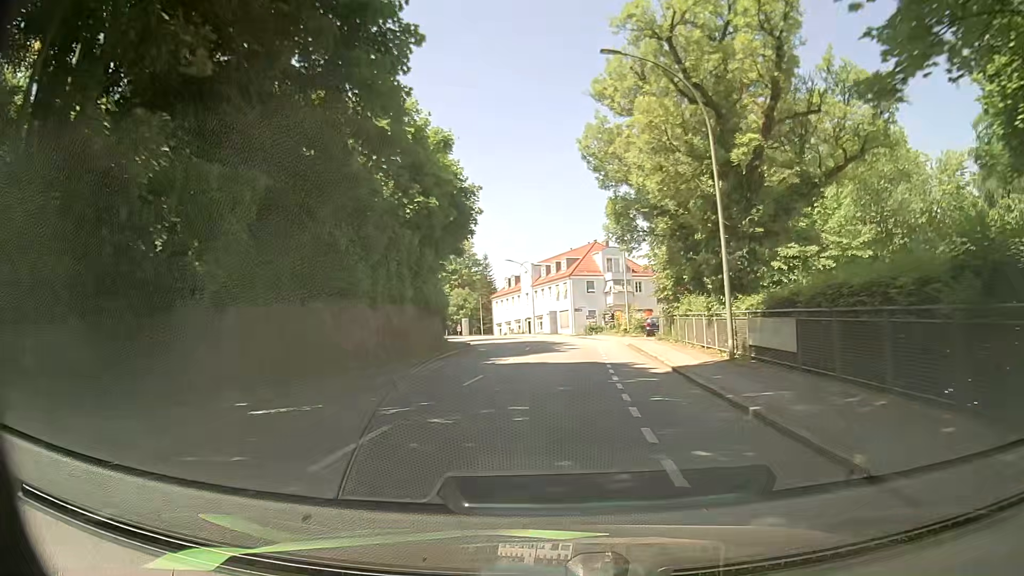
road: tertiary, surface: asphalt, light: Day
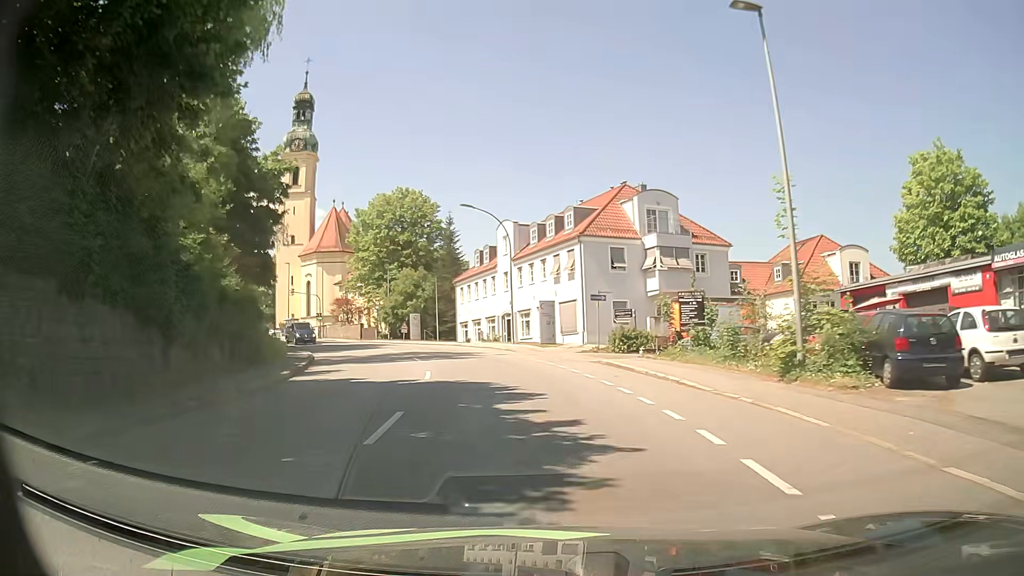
(+0.7, +36.0) m; 0°
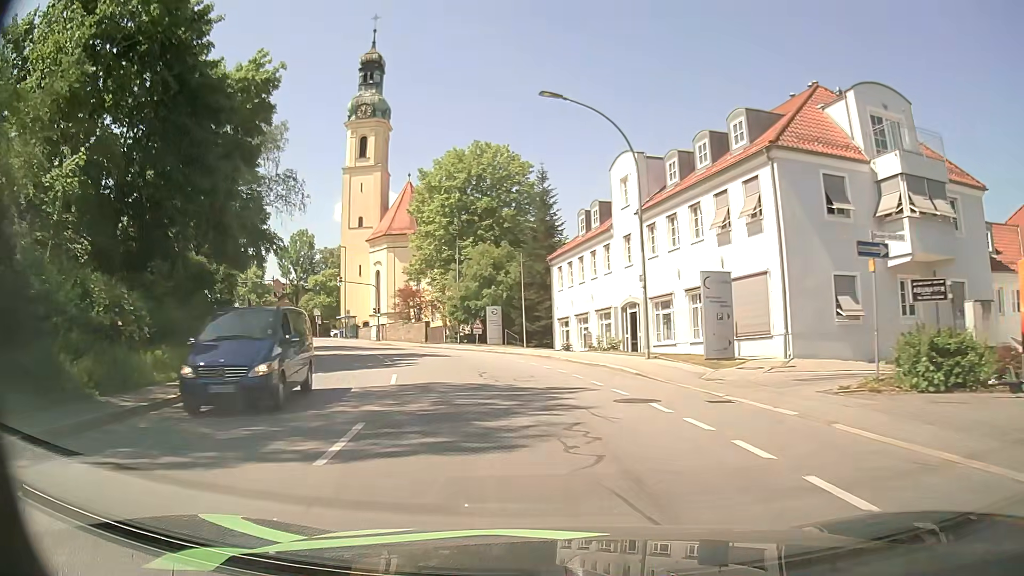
(-1.6, +20.3) m; -10°
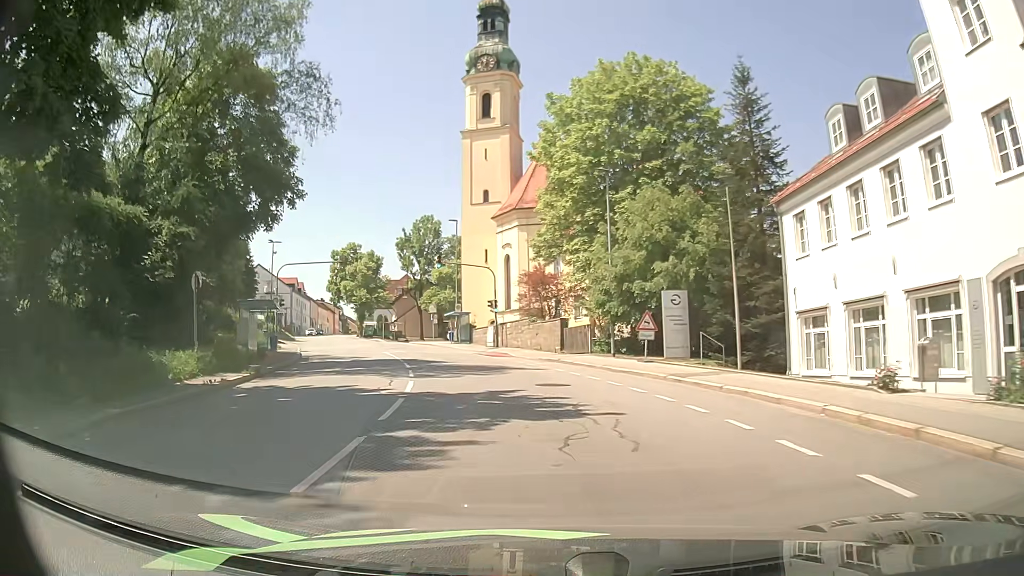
(-2.2, +20.0) m; -13°
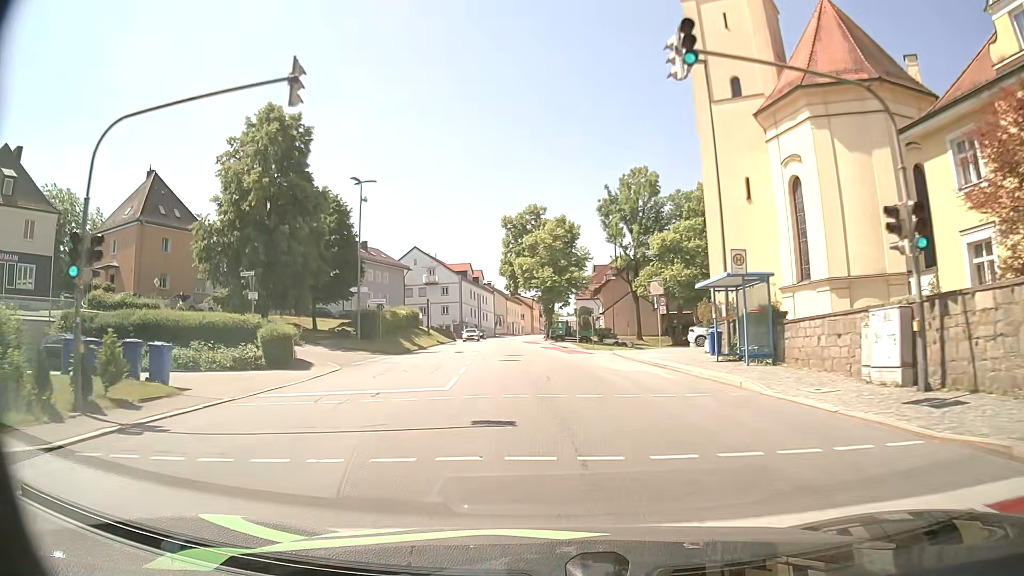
(-5.7, +33.8) m; -19°
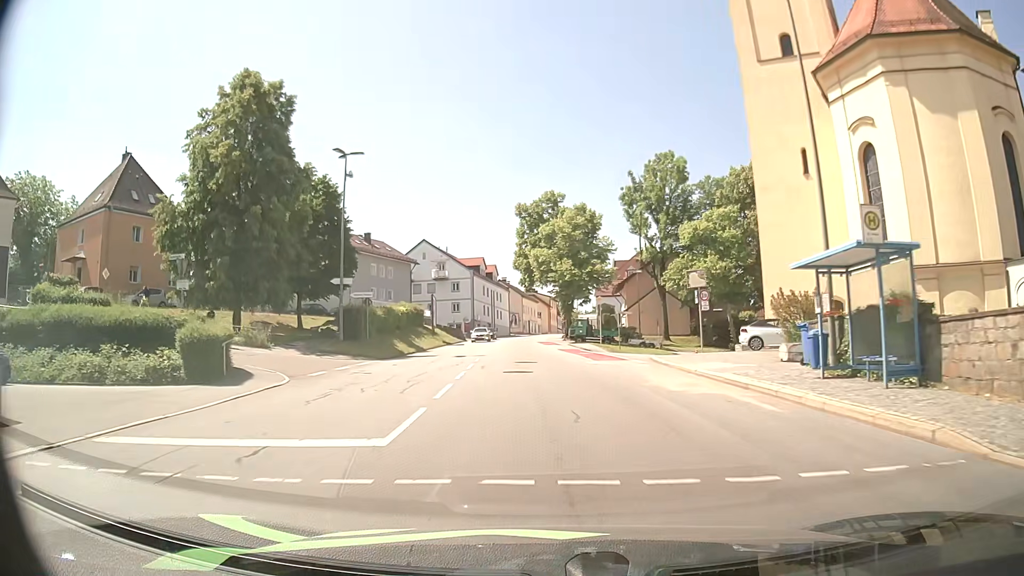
(0.0, +7.0) m; 0°
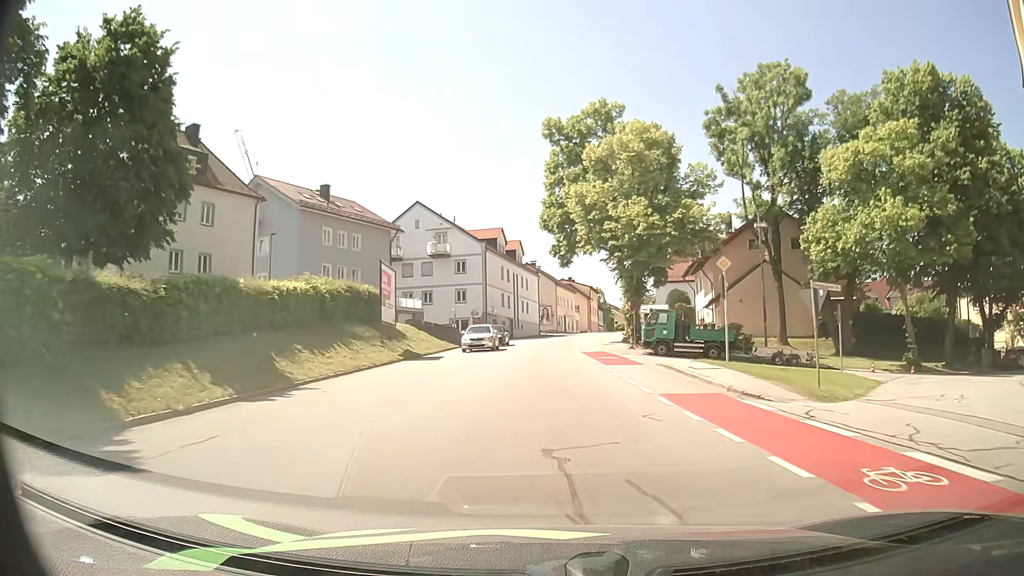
(-1.3, +28.5) m; -4°
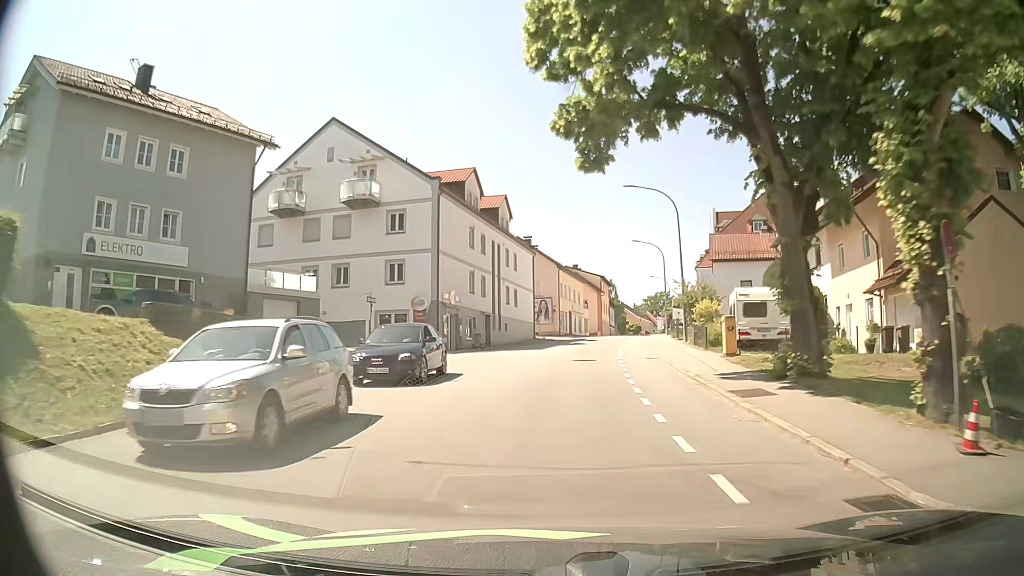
(-0.1, +28.7) m; +1°
(0, +10) (0, +20) (+1, +30) (+3, +40) (+4, +50) (+6, +60) (+7, +69) (+9, +79) (+11, +89) (+13, +99) m
